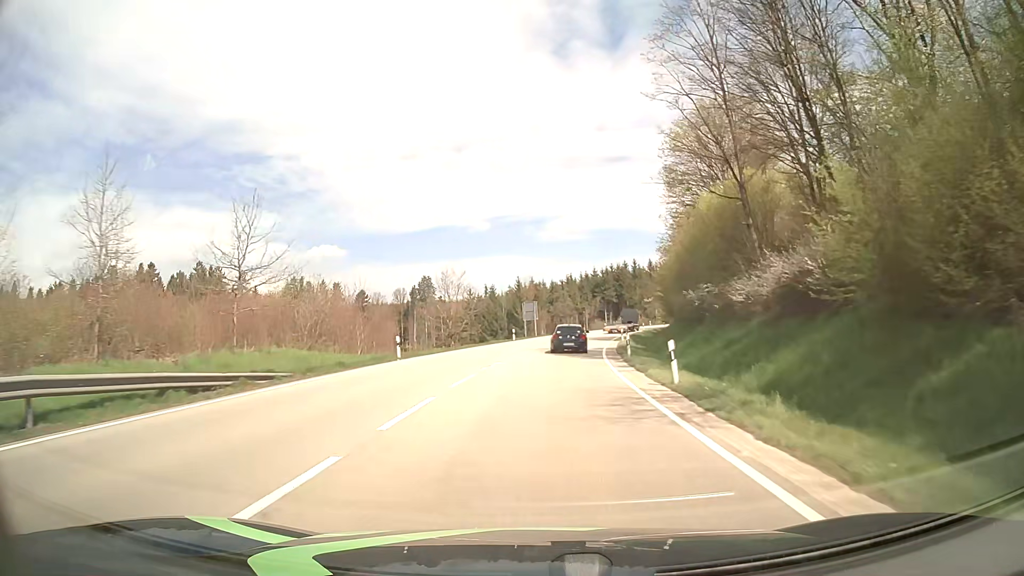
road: primary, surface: asphalt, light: Day
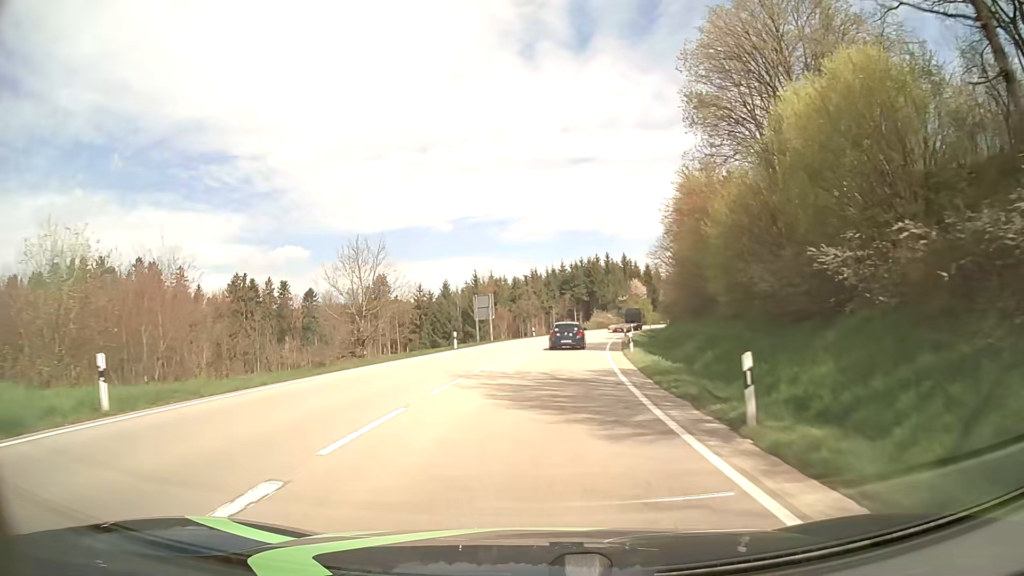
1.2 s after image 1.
(+0.5, +19.7) m; +3°
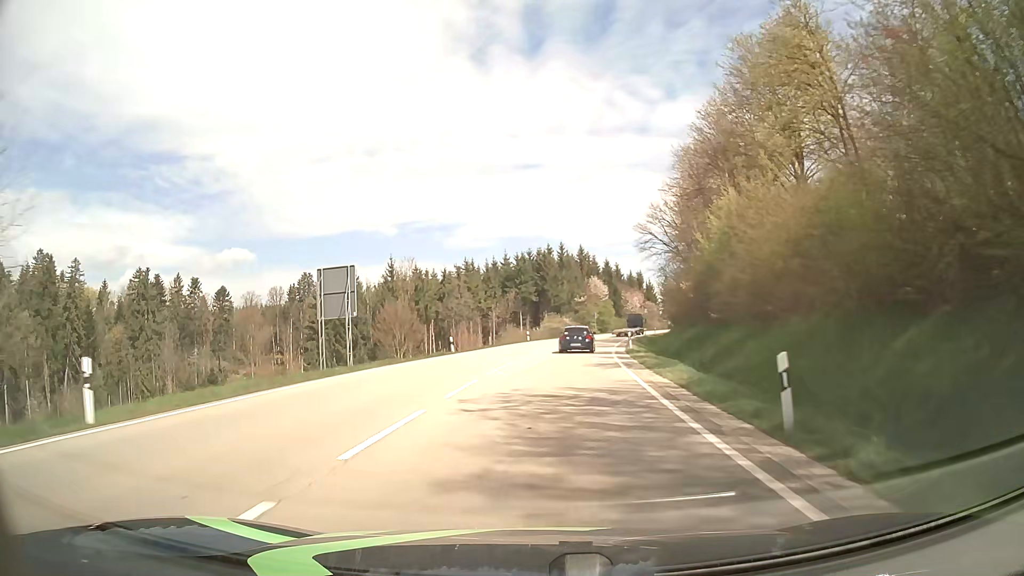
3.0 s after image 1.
(+1.2, +30.3) m; +5°
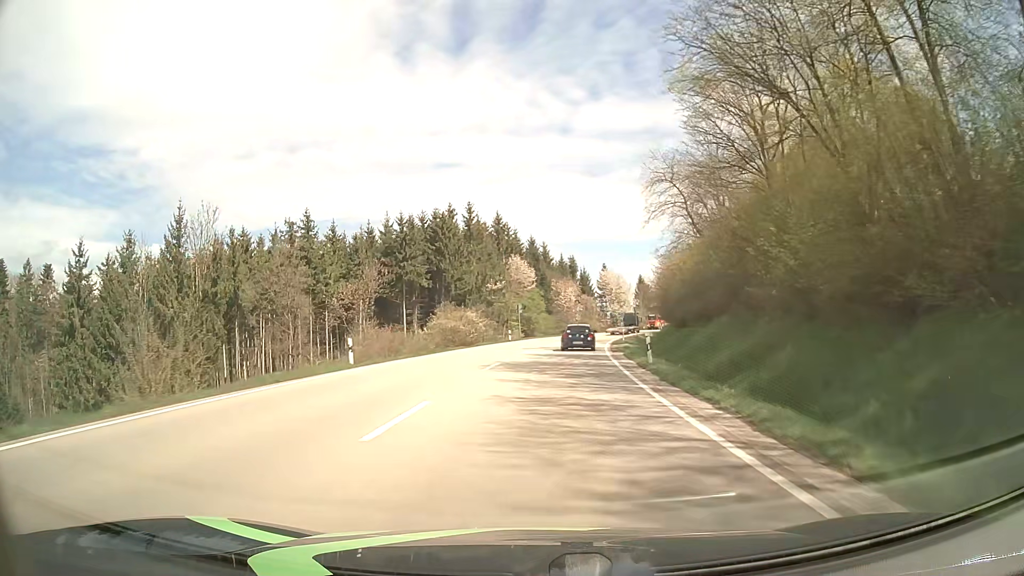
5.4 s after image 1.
(+2.8, +41.4) m; +8°
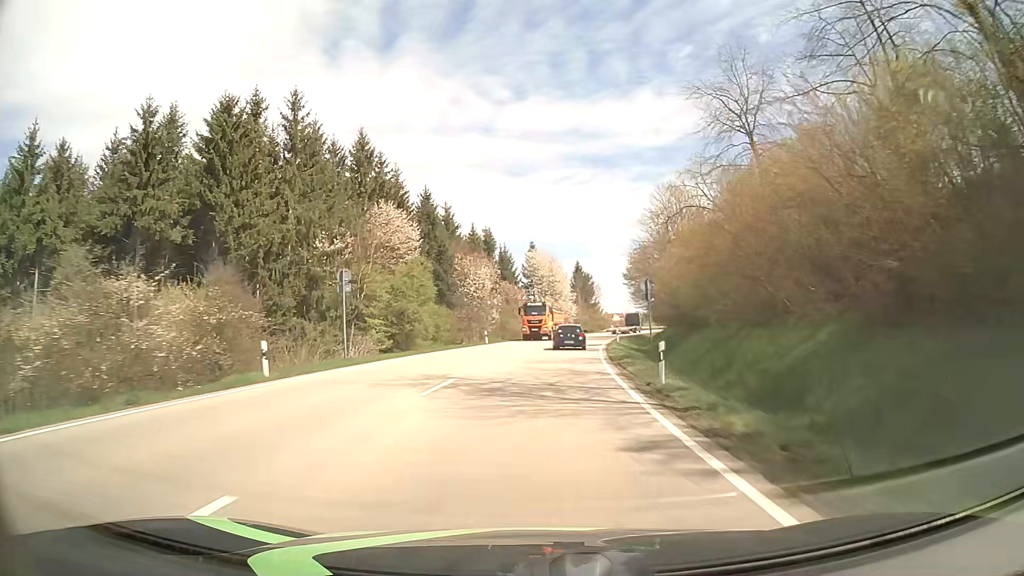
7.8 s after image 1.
(+2.4, +42.9) m; +7°
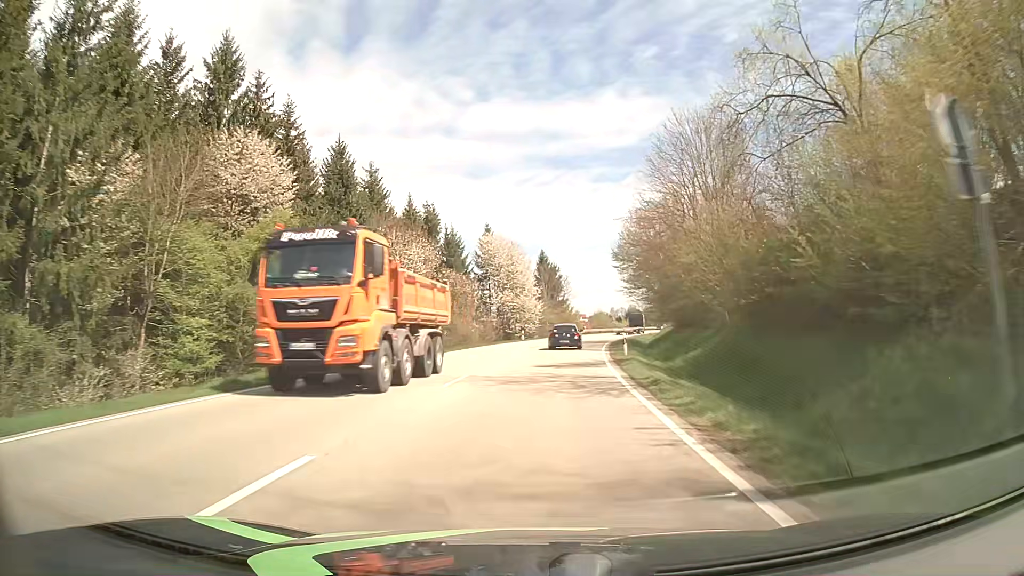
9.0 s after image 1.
(+0.8, +22.0) m; +4°
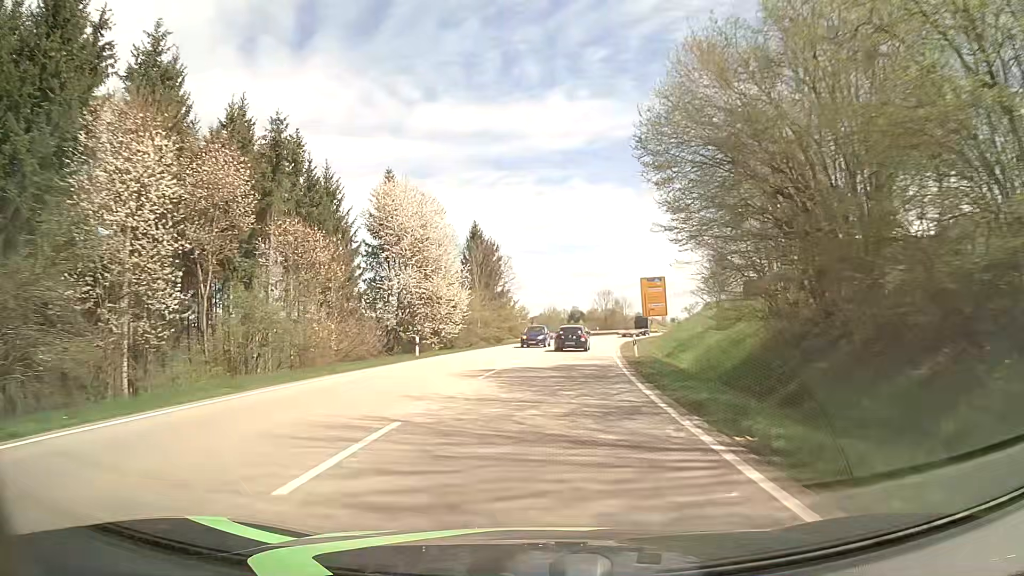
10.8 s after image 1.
(+1.4, +33.5) m; +5°
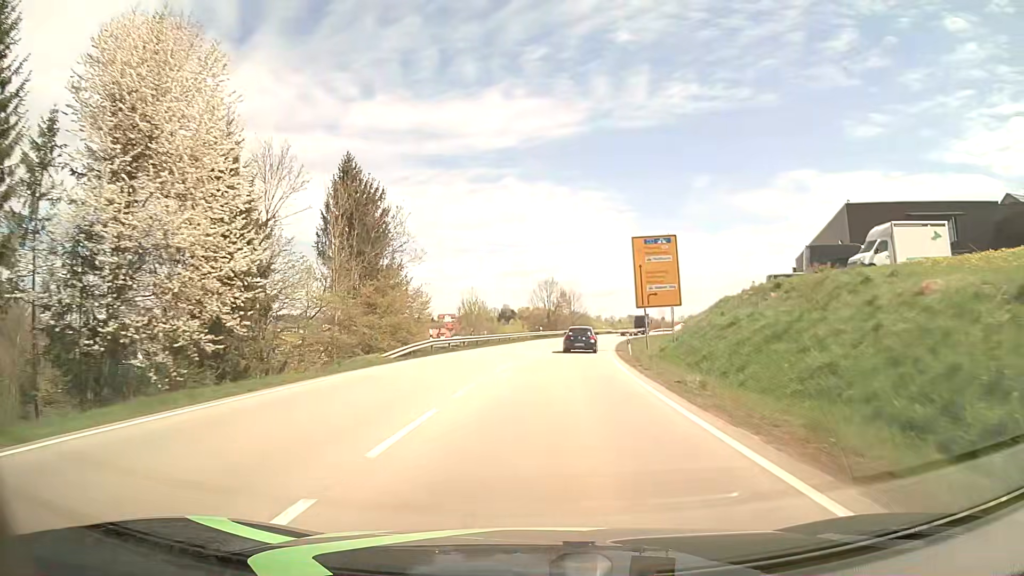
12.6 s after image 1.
(+1.4, +33.6) m; +5°
(0, +10) (+1, +20) (+1, +30) (+2, +40) (+4, +50) (+5, +60) (+7, +70) (+9, +79) (+12, +89) (+14, +99) m
